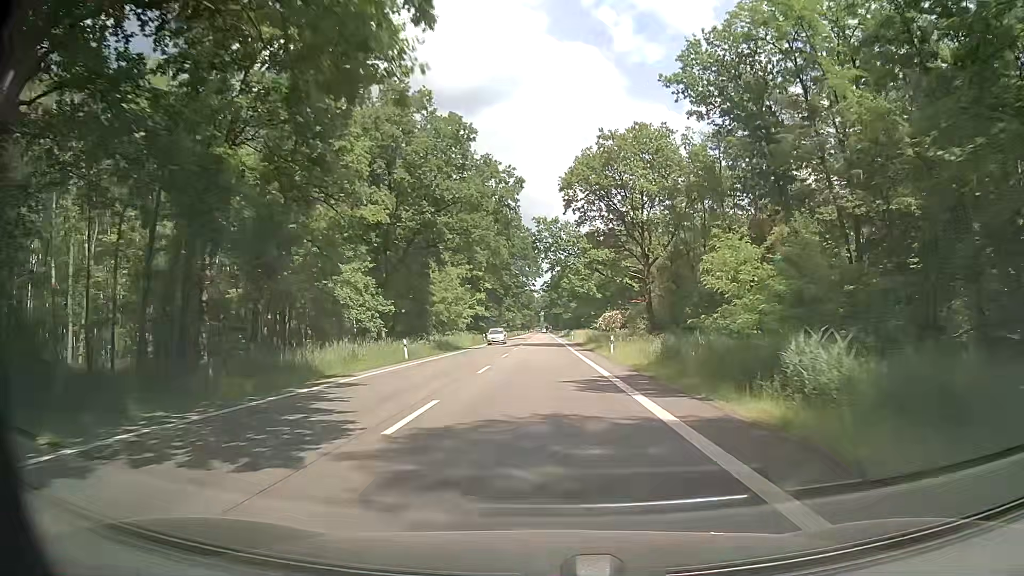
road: secondary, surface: asphalt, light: Day
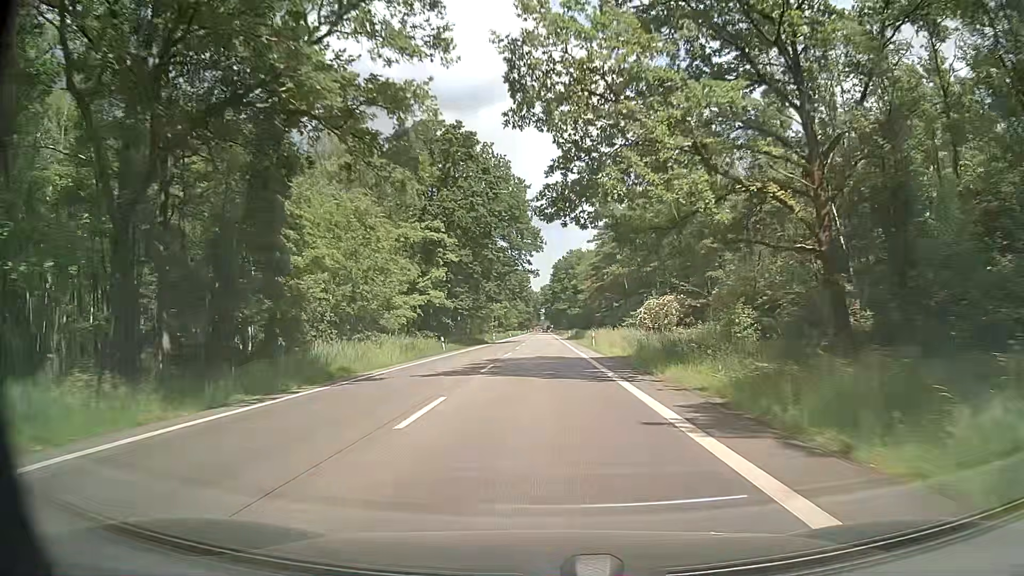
(-0.2, +36.1) m; 0°
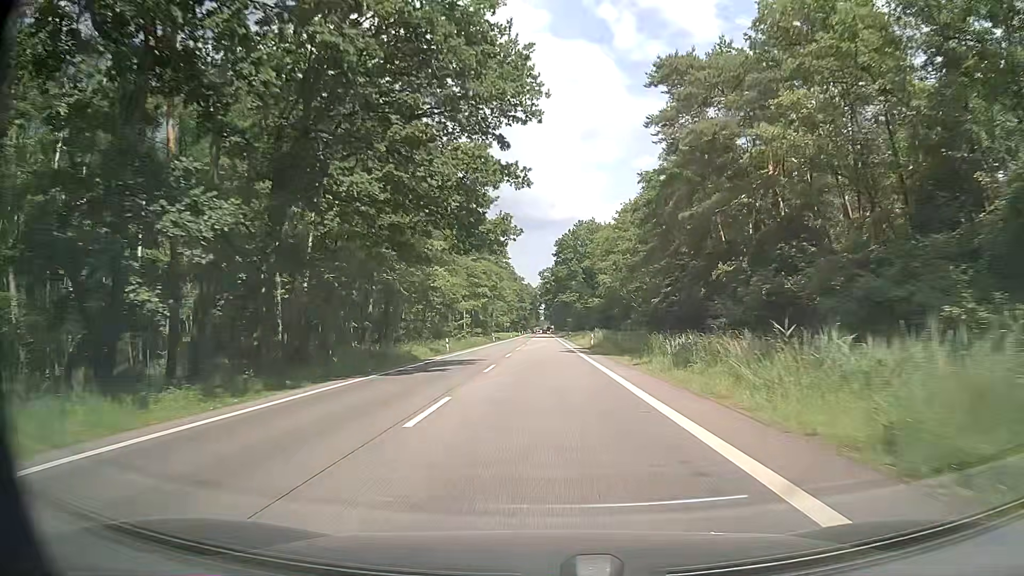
(-0.1, +48.5) m; 0°
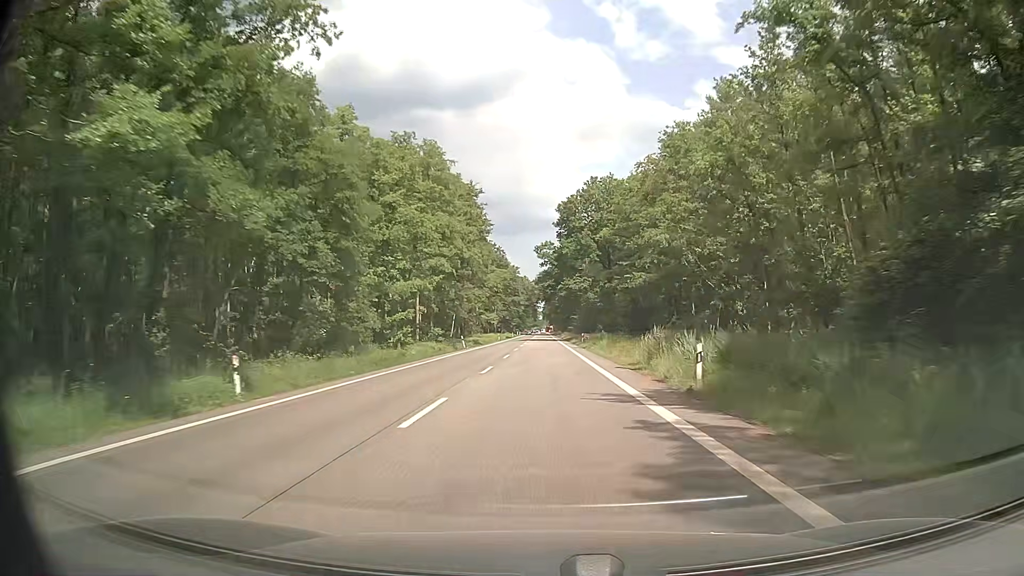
(+0.1, +36.7) m; 0°
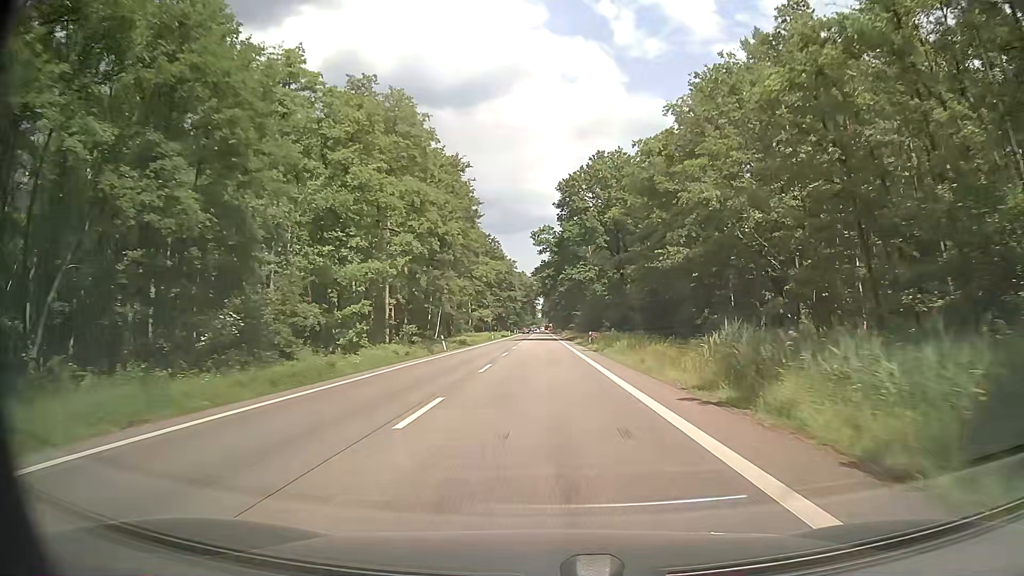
(0.0, +12.3) m; 0°
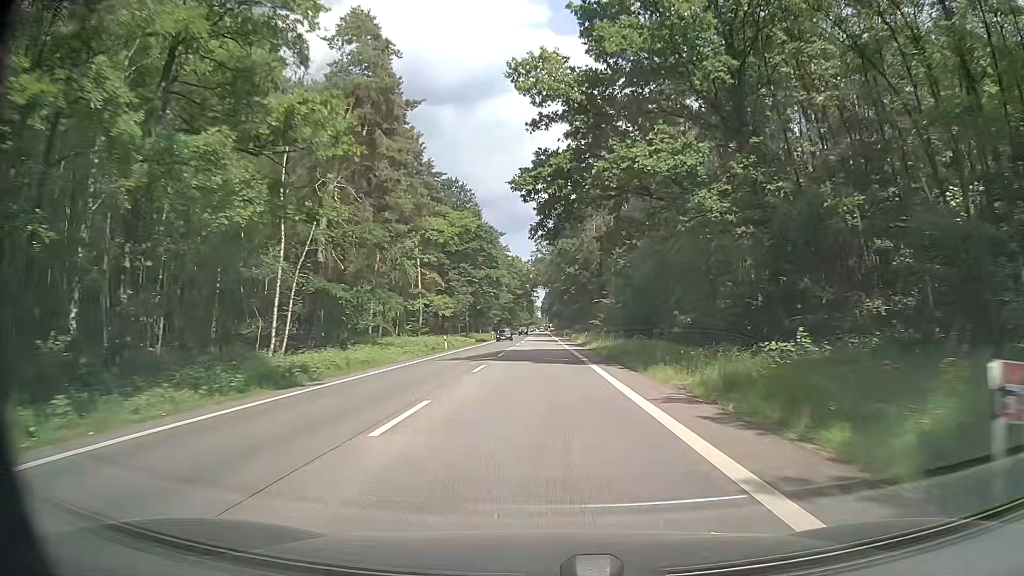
(0.0, +49.3) m; 0°
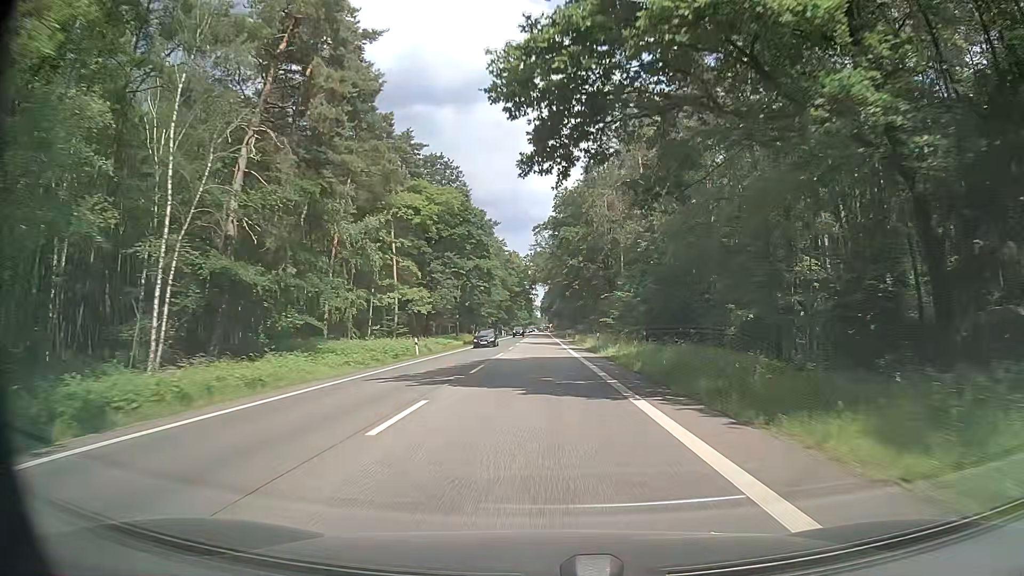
(0.0, +12.2) m; -1°
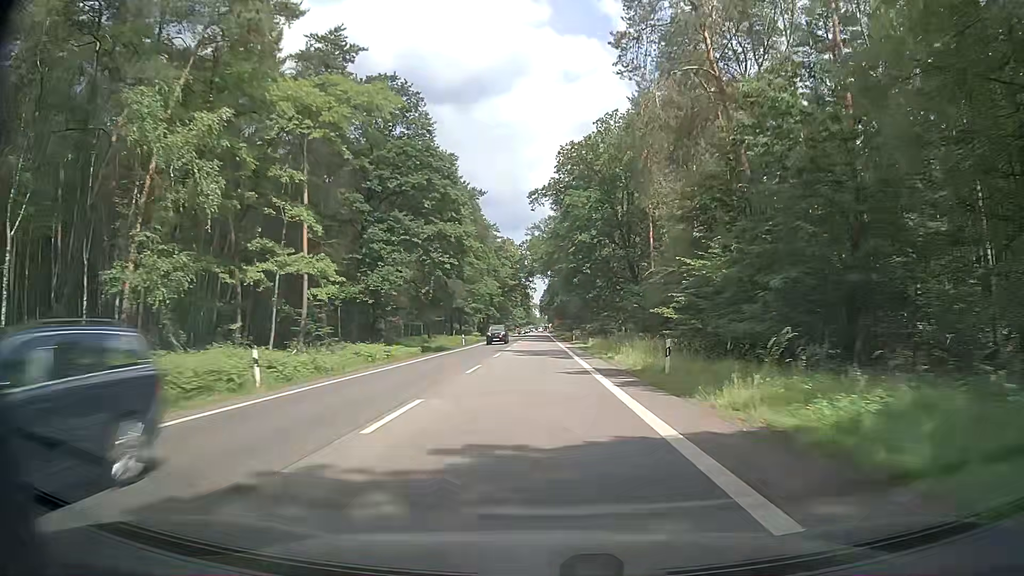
(+0.1, +24.1) m; +1°
